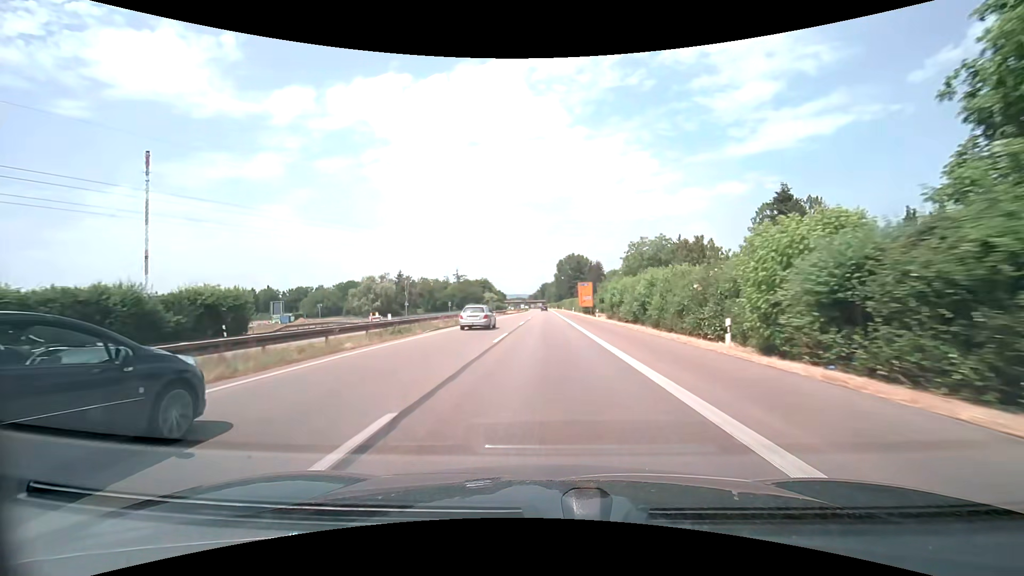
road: trunk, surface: asphalt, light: Day
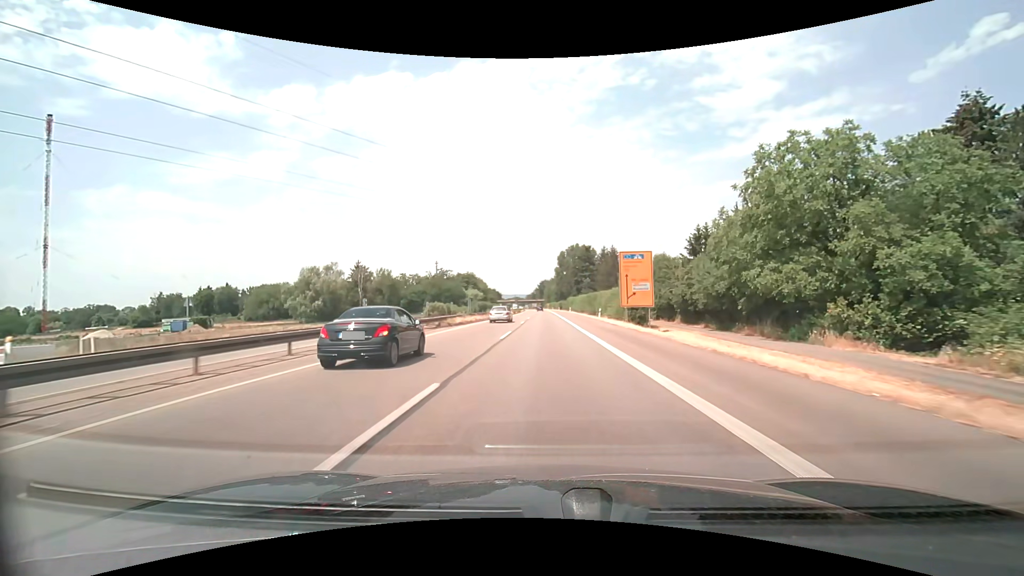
(+0.1, +52.8) m; 0°
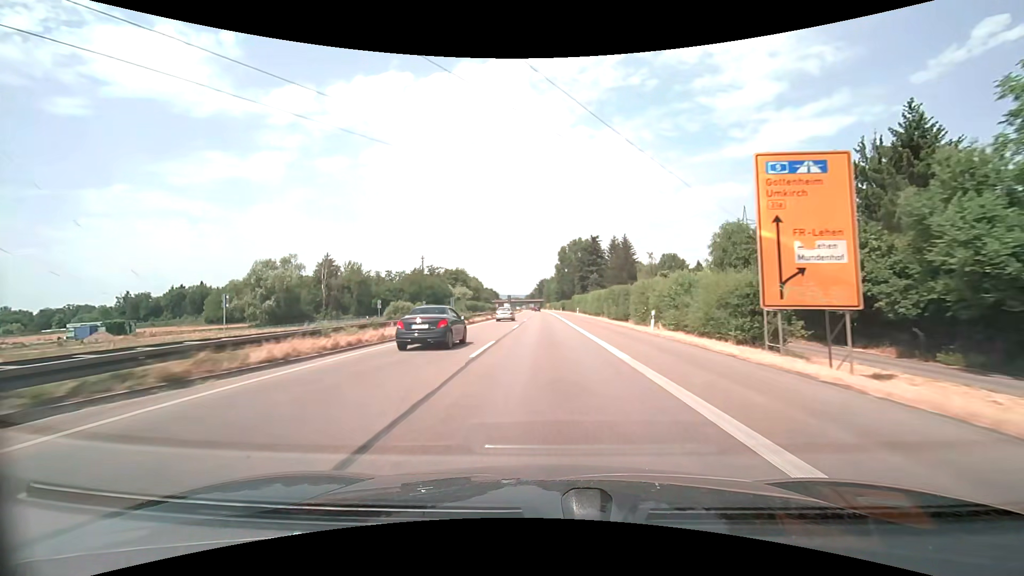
(0.0, +26.4) m; 0°
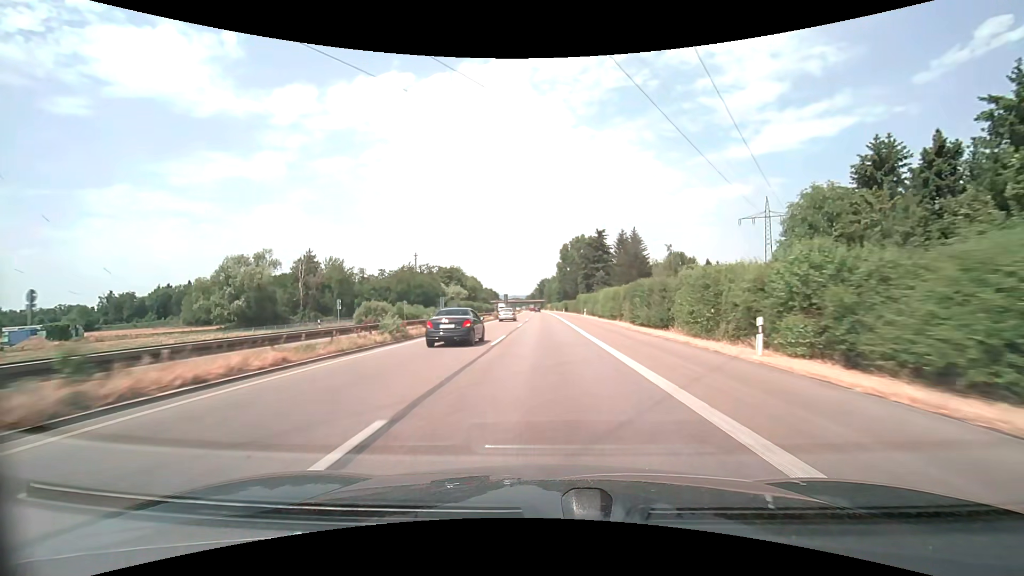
(-0.1, +13.2) m; 0°
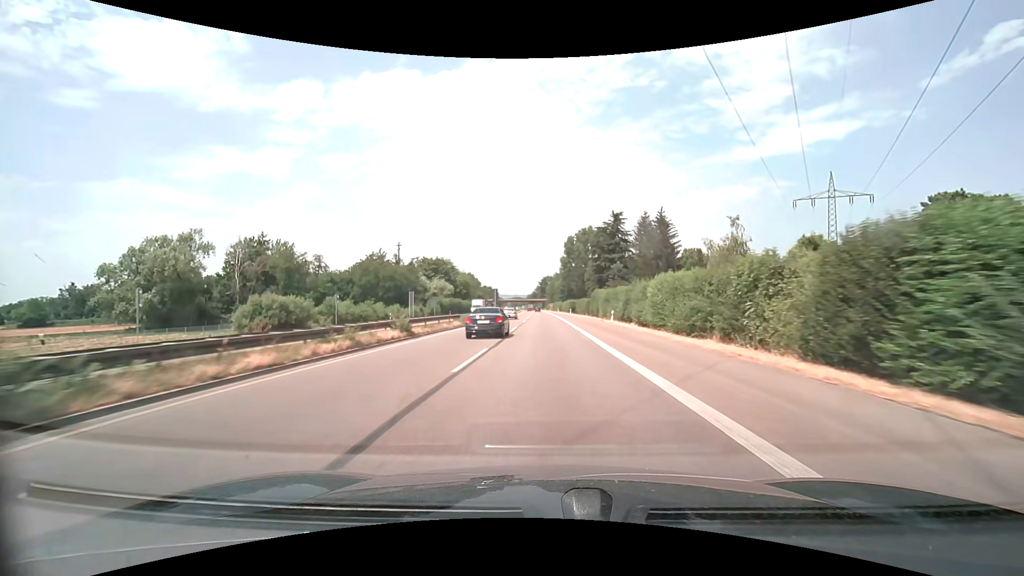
(0.0, +26.4) m; 0°
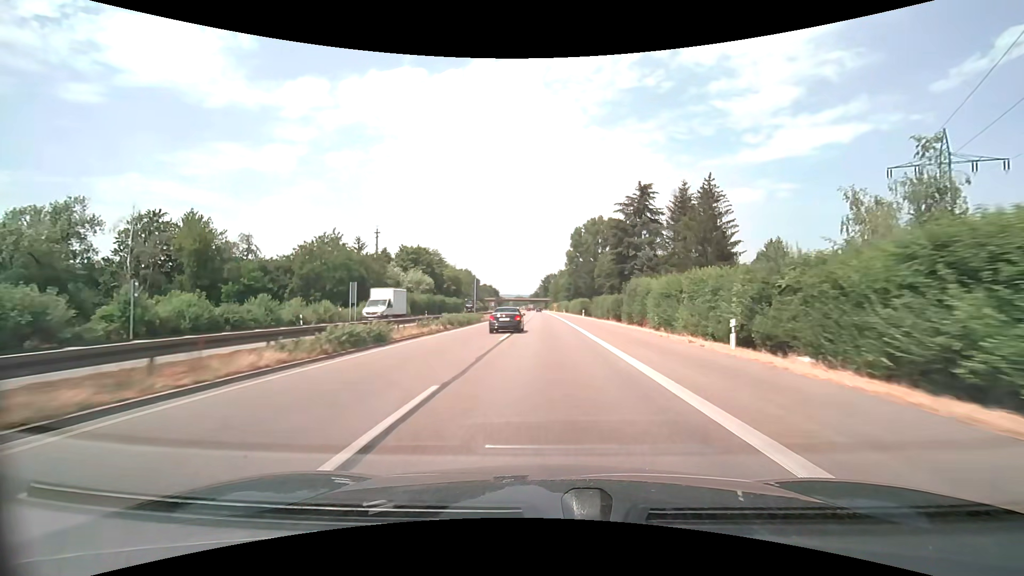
(-0.1, +26.4) m; 0°
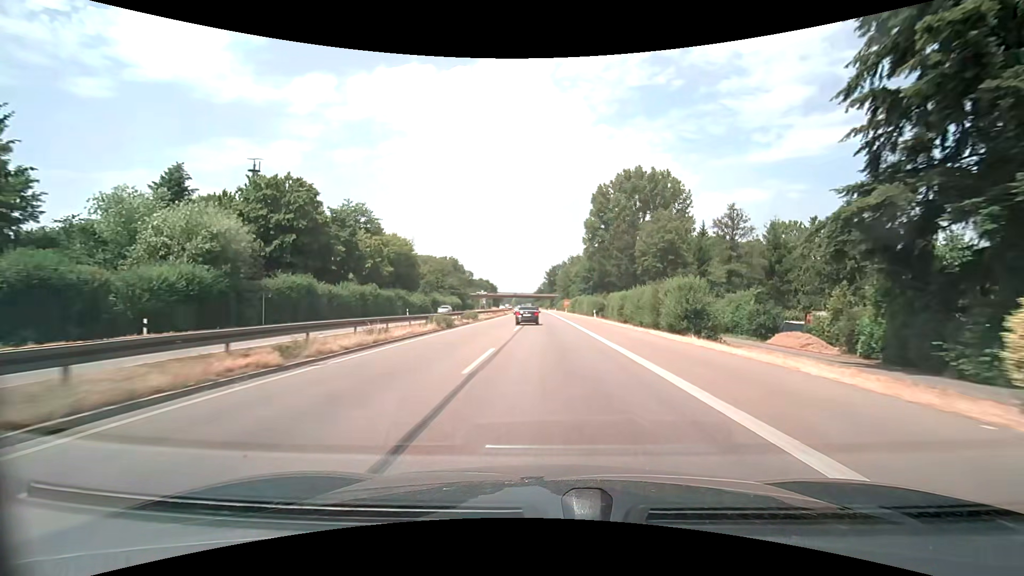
(-0.4, +66.1) m; -1°
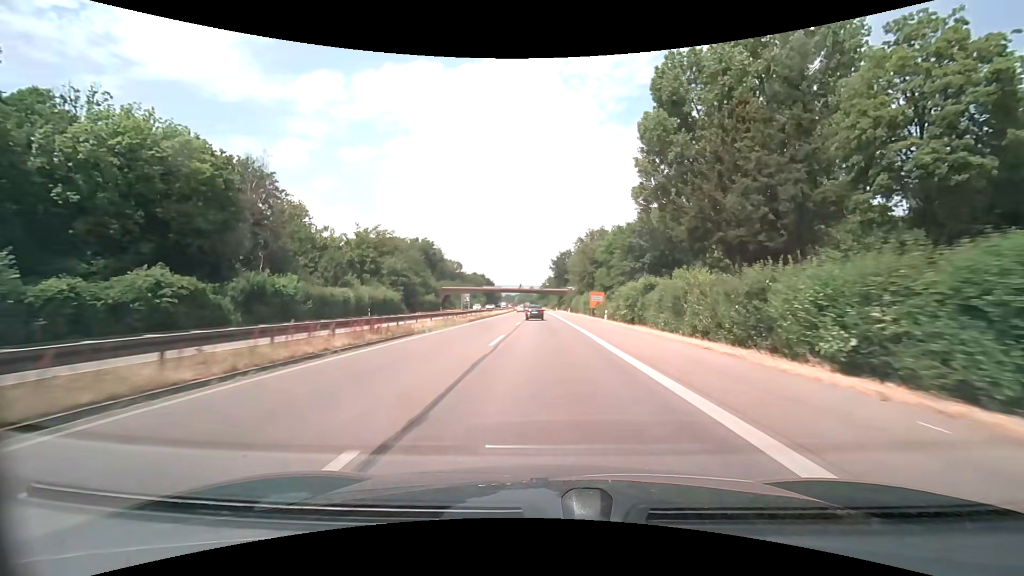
(0.0, +66.2) m; 0°
(0, +10) (0, +20) (0, +30) (0, +40) (0, +50) (-1, +60) (-1, +70) (-1, +80) (-1, +90) (-1, +100) m
